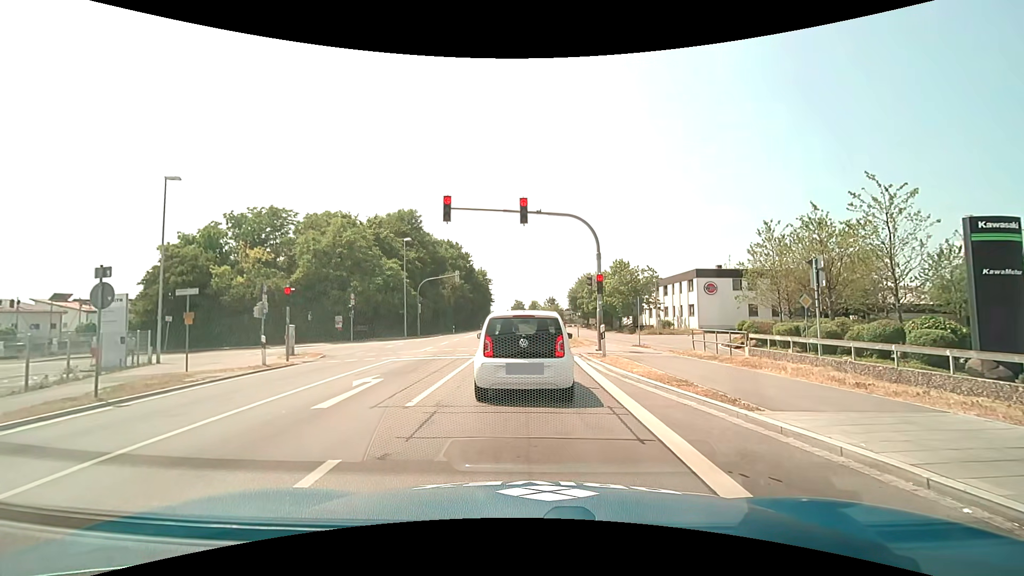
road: primary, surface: asphalt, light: Day
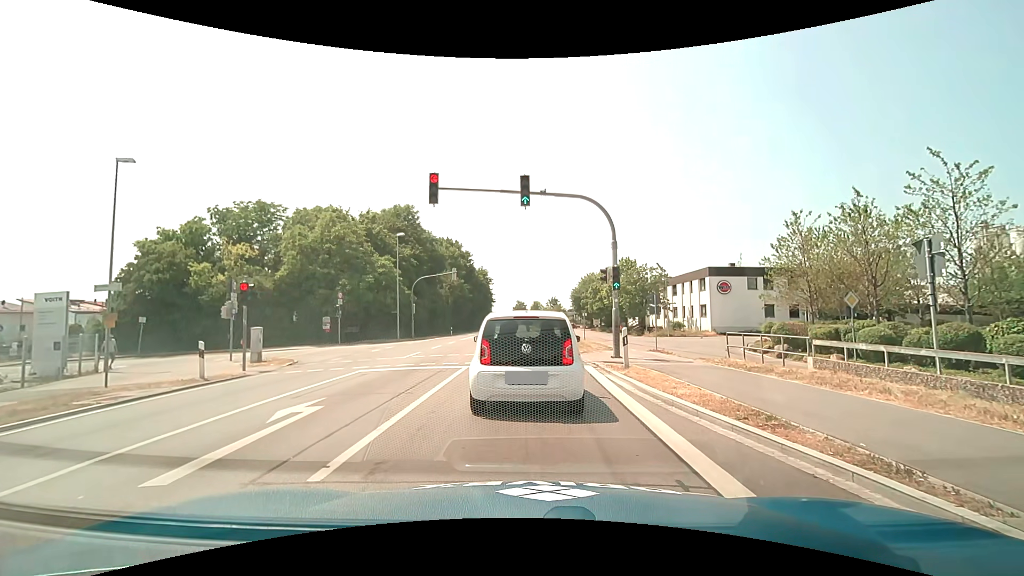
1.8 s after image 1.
(0.0, +3.4) m; +1°
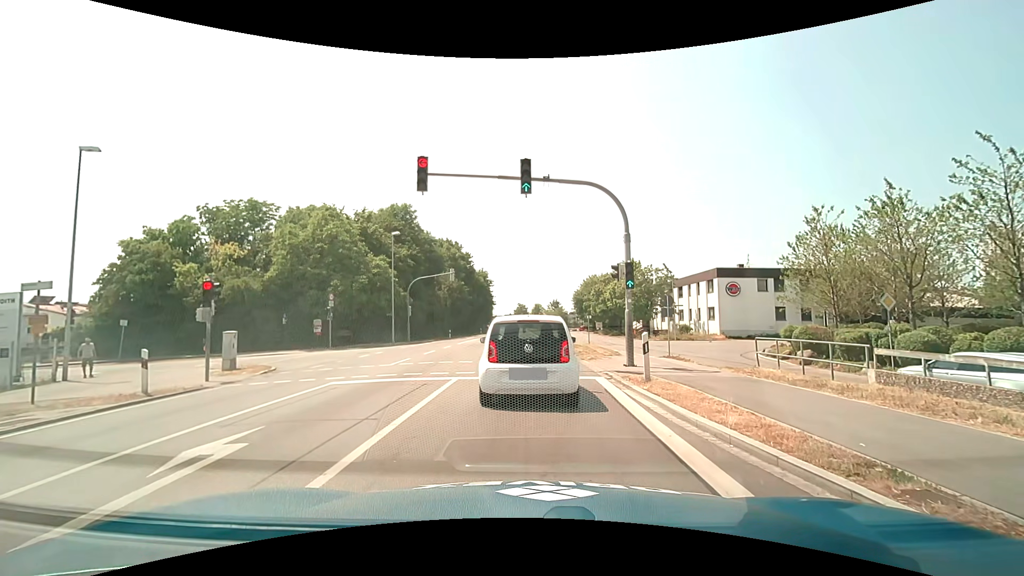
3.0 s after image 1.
(0.0, +2.3) m; -2°
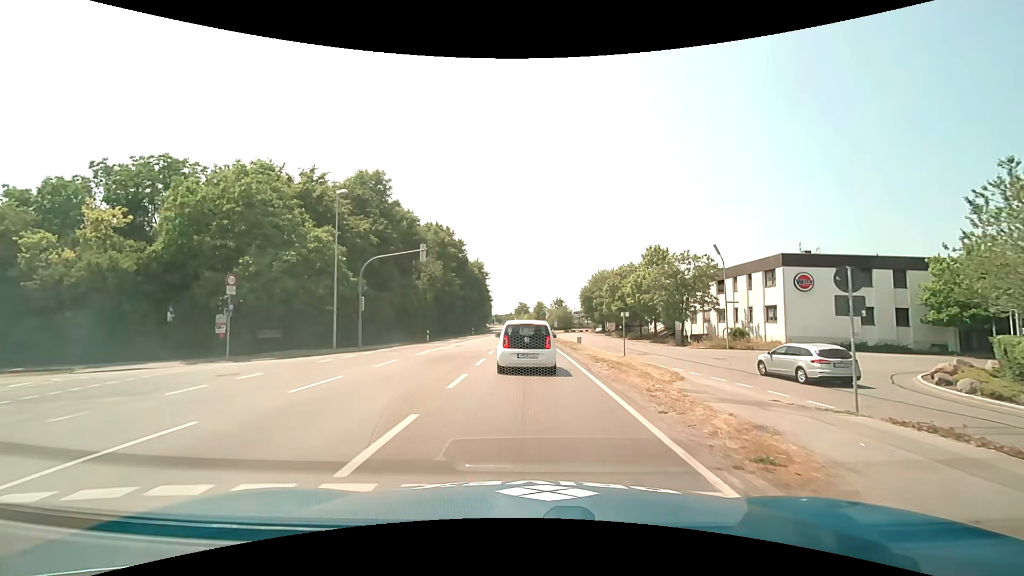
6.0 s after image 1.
(+0.2, +14.3) m; +1°
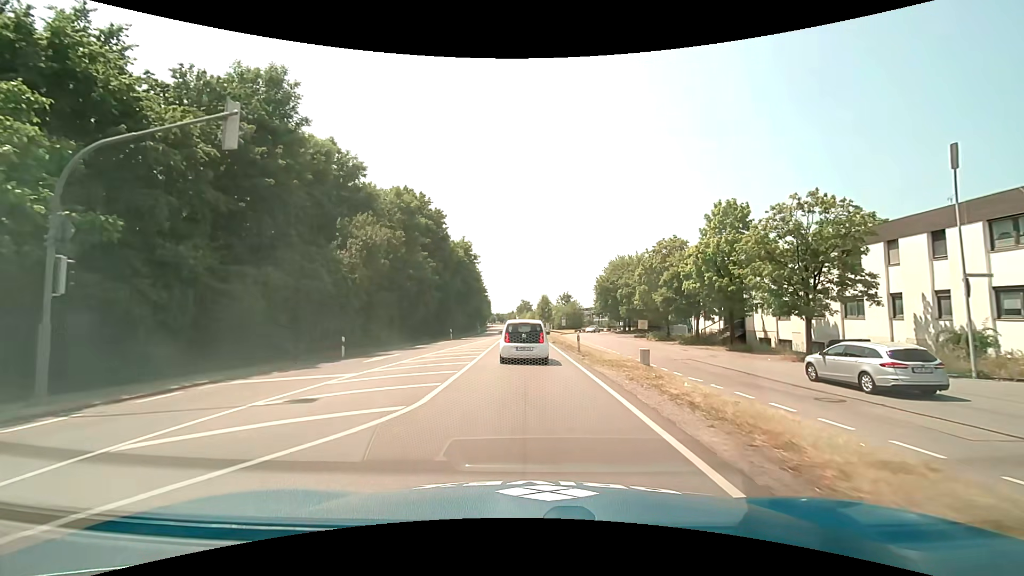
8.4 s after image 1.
(+0.1, +22.1) m; 0°
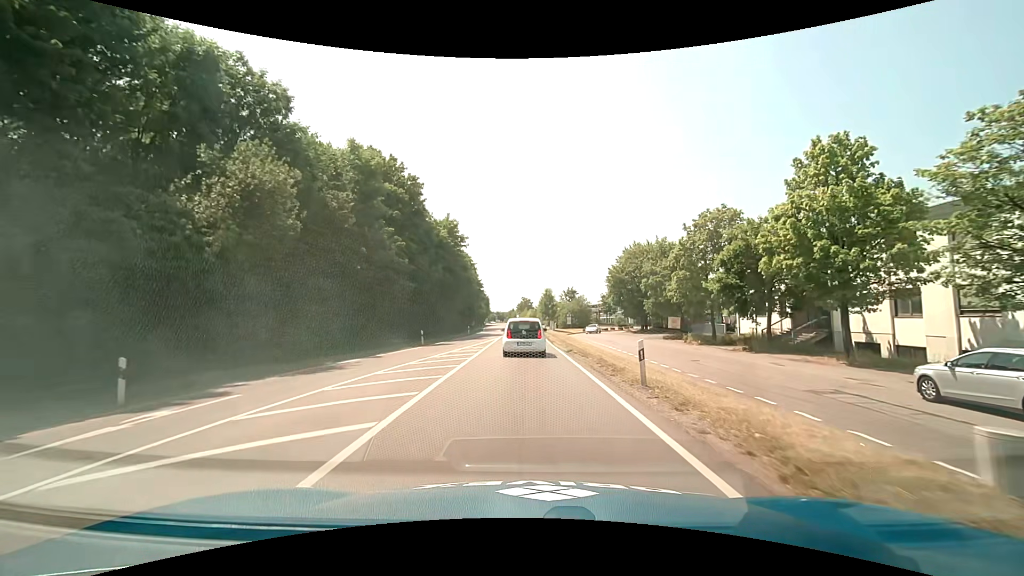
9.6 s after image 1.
(-0.1, +13.6) m; 0°
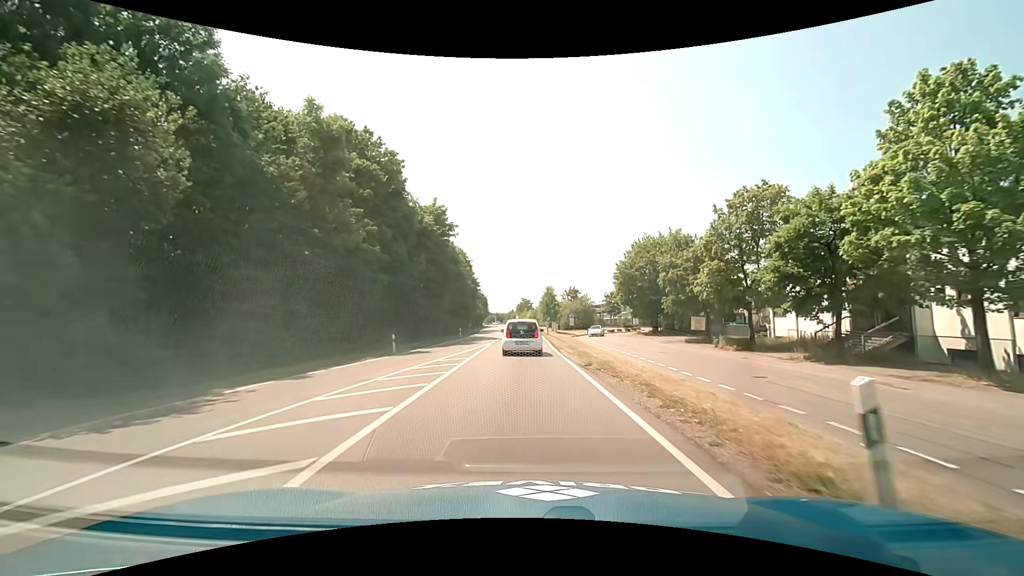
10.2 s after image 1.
(0.0, +7.3) m; 0°
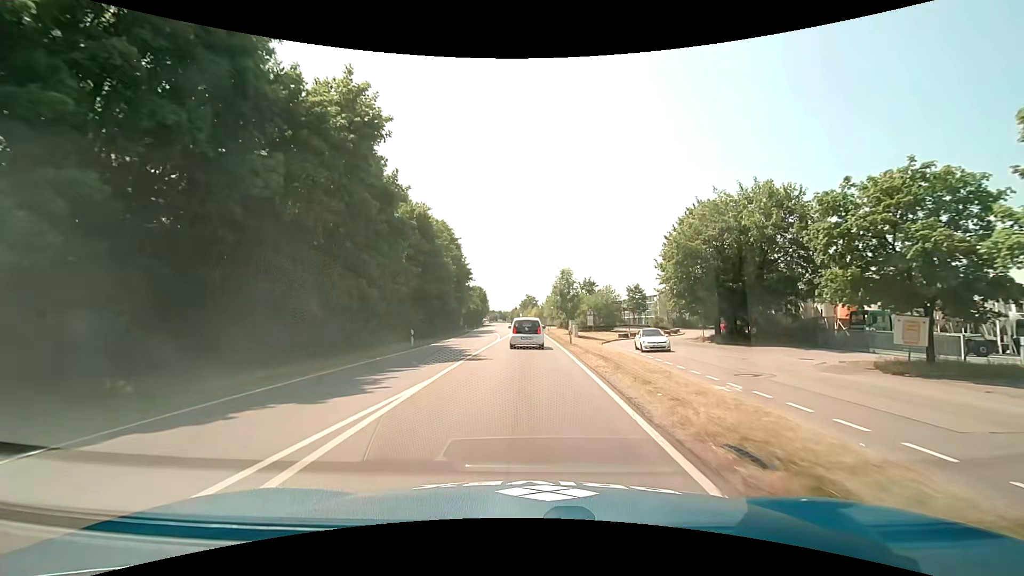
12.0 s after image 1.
(-0.3, +23.8) m; -1°
(0, +10) (0, +20) (0, +30) (0, +40) (0, +50) (0, +60) (0, +70) (-1, +80) (-1, +90) (-2, +100) m
